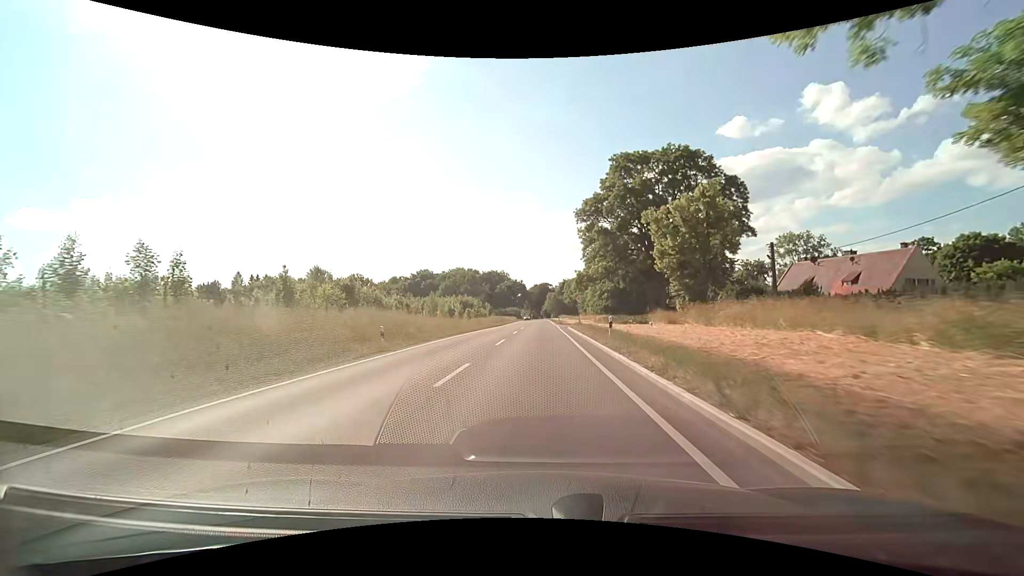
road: secondary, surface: asphalt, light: Day
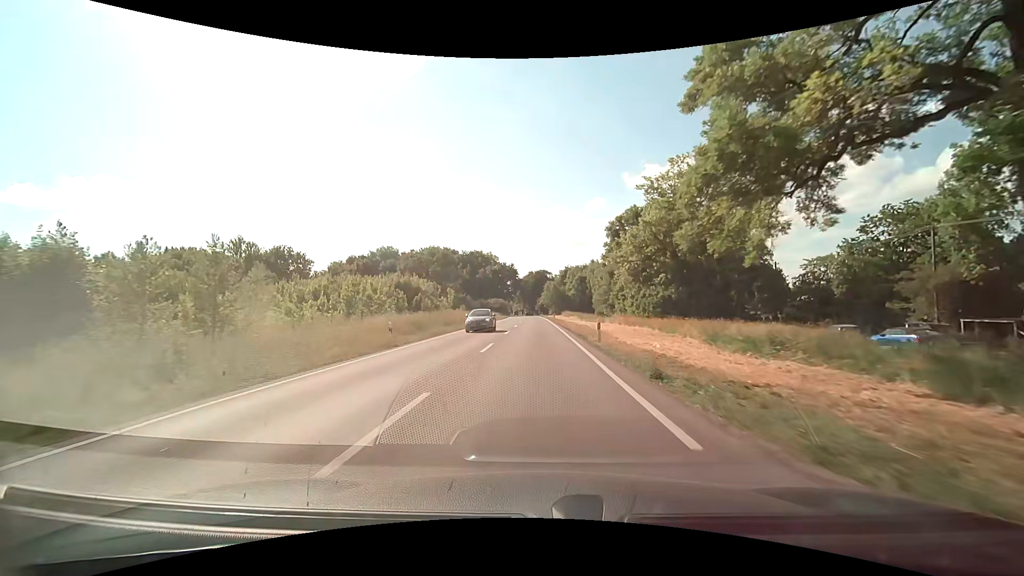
(+0.4, +53.5) m; 0°
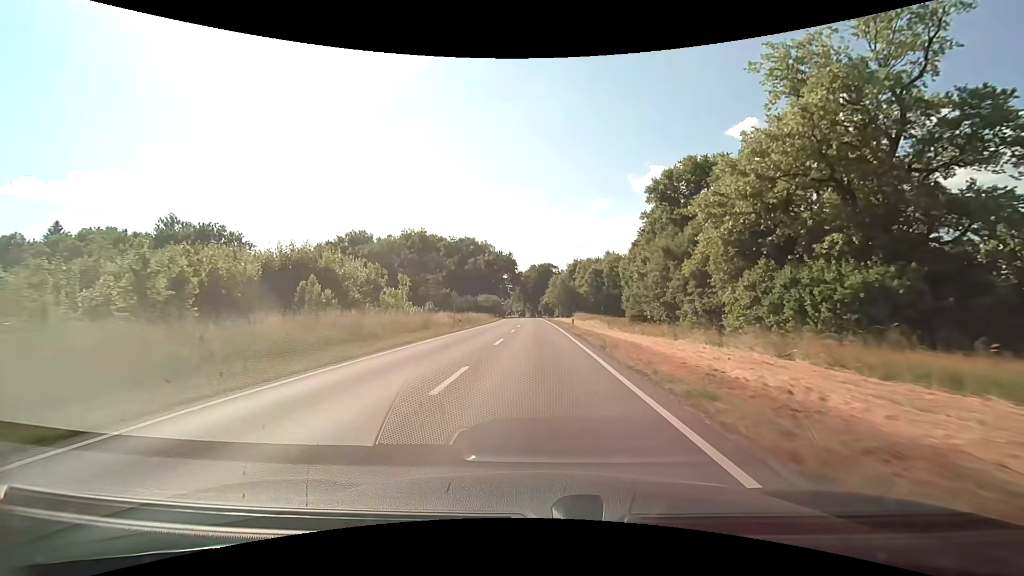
(0.0, +32.6) m; 0°
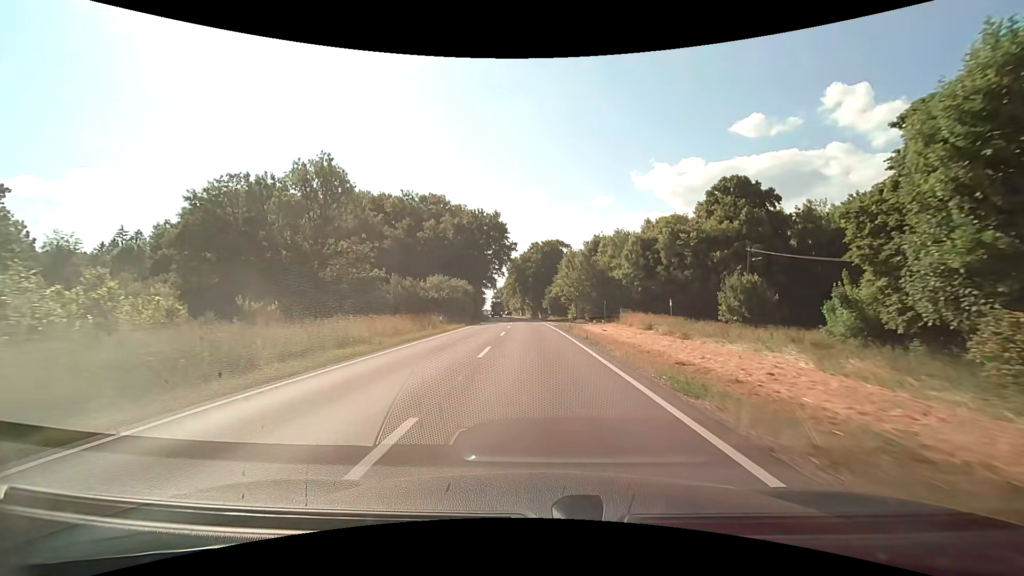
(-0.3, +54.2) m; 0°
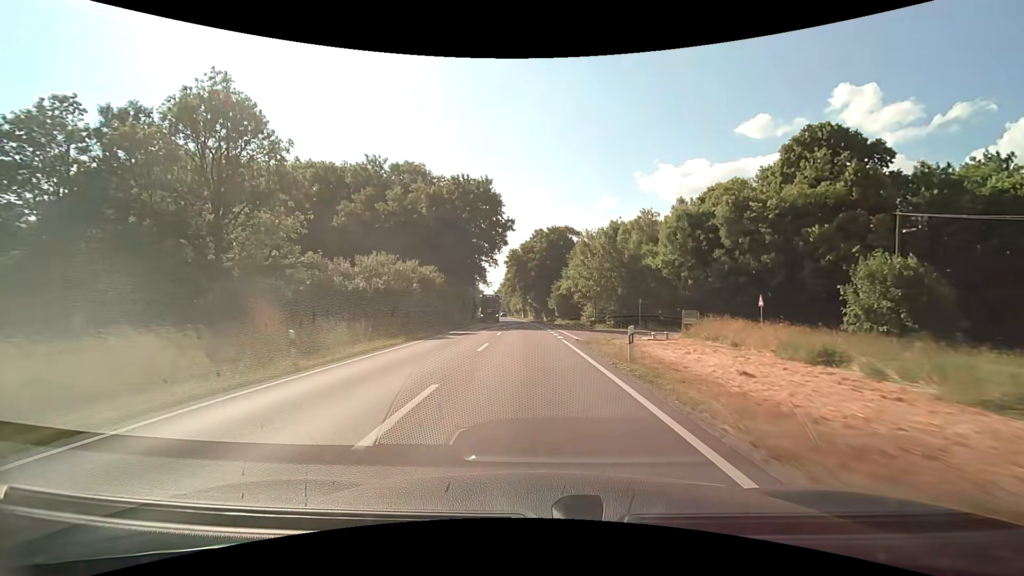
(-0.1, +21.4) m; 0°
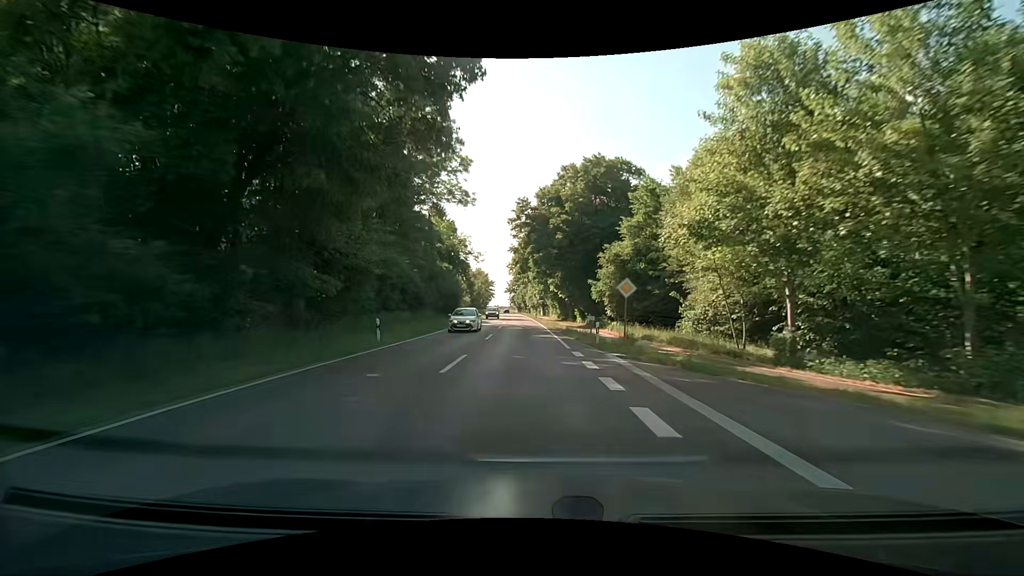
(-1.0, +42.6) m; -2°
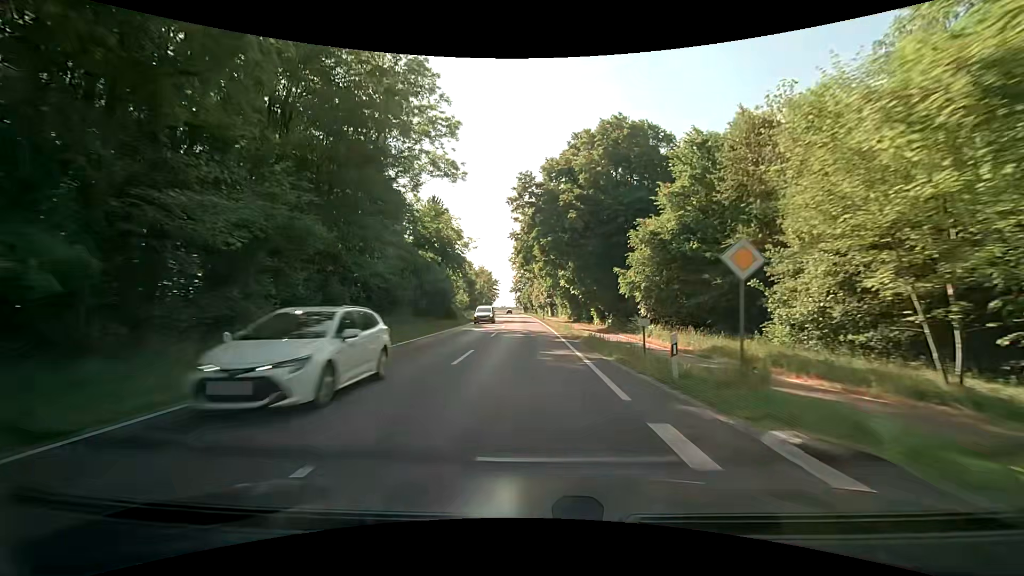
(-0.1, +10.7) m; -1°
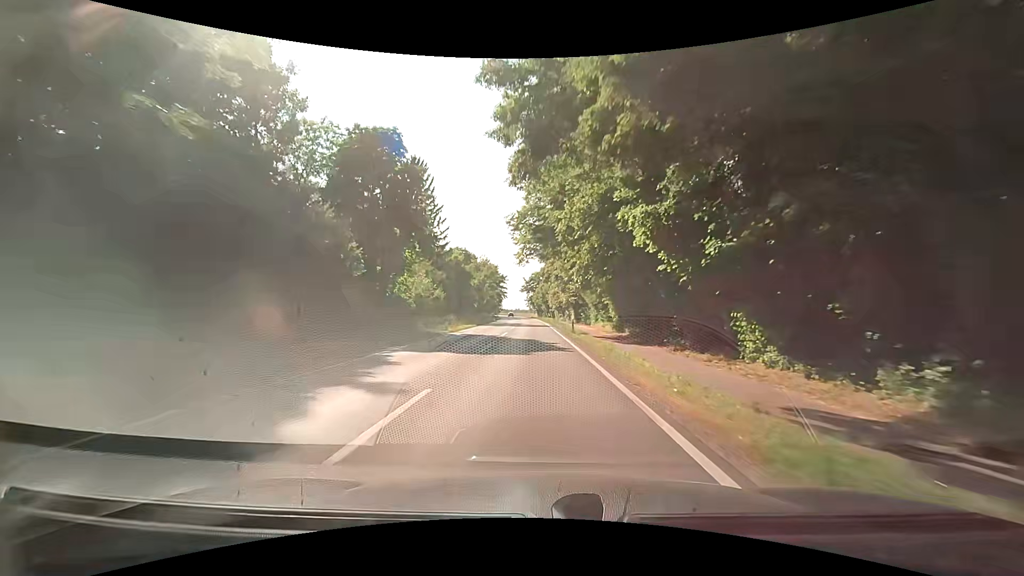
(-0.6, +32.2) m; -2°
(0, +10) (0, +20) (0, +30) (0, +40) (0, +50) (0, +60) (-1, +70) (-1, +80) (-1, +90) (-1, +100) m
